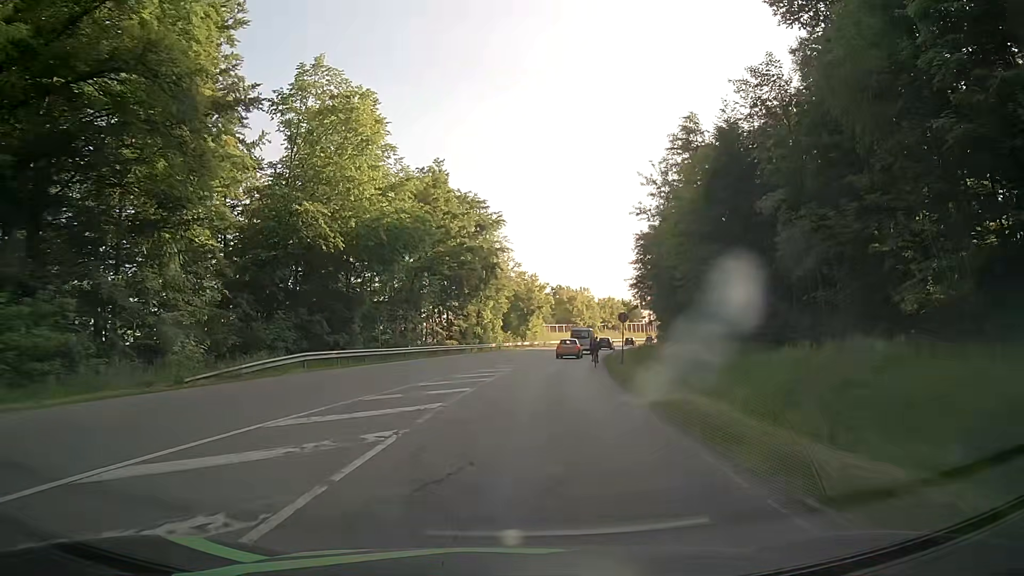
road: secondary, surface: asphalt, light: Day
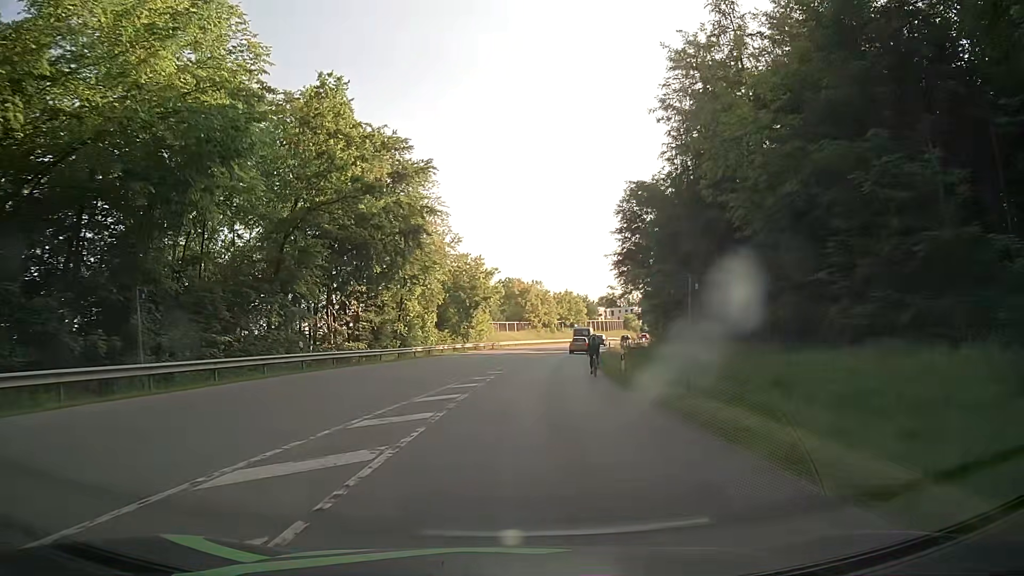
(+1.1, +22.5) m; +5°
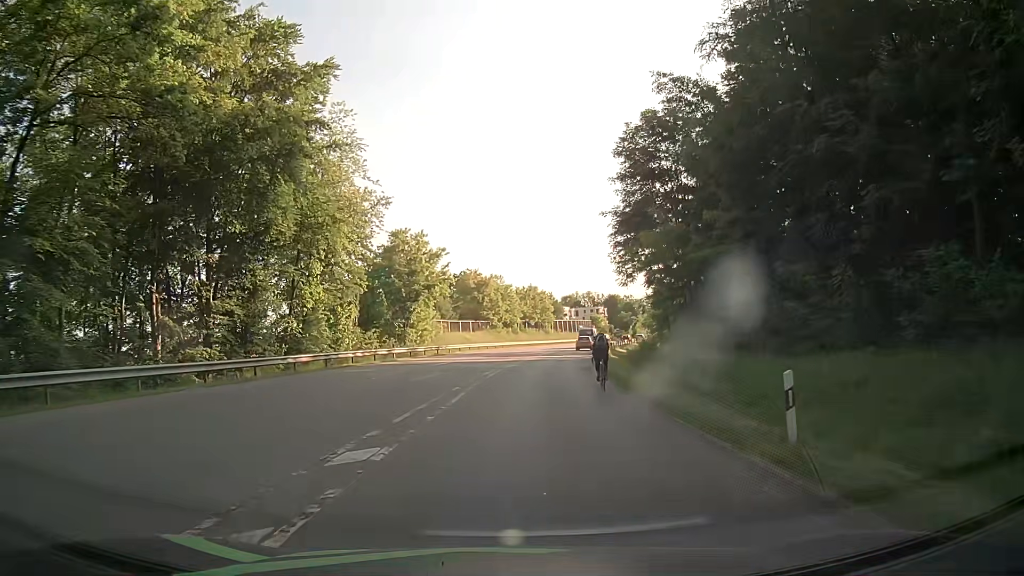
(+0.6, +19.4) m; +3°
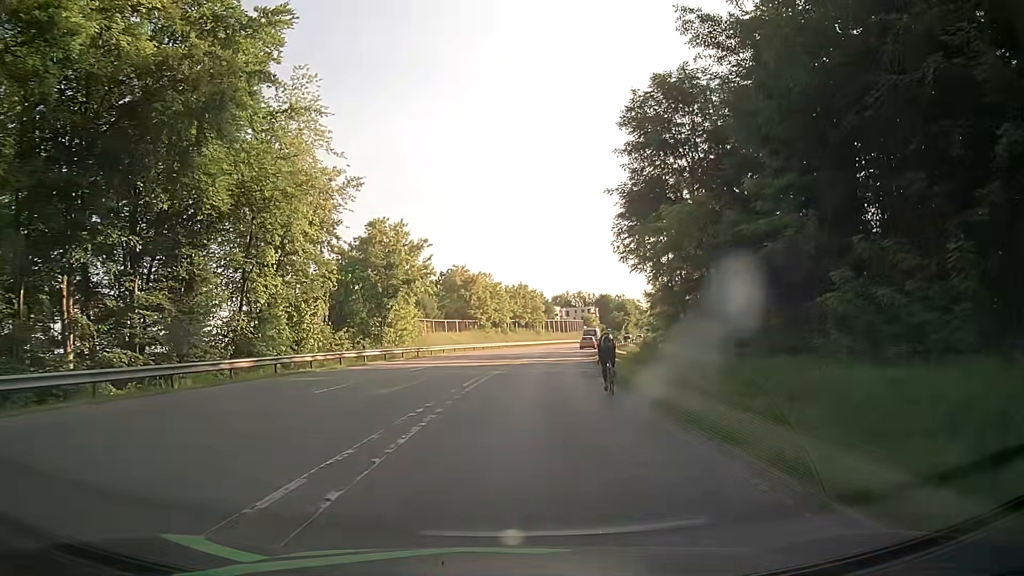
(+0.1, +5.8) m; +1°
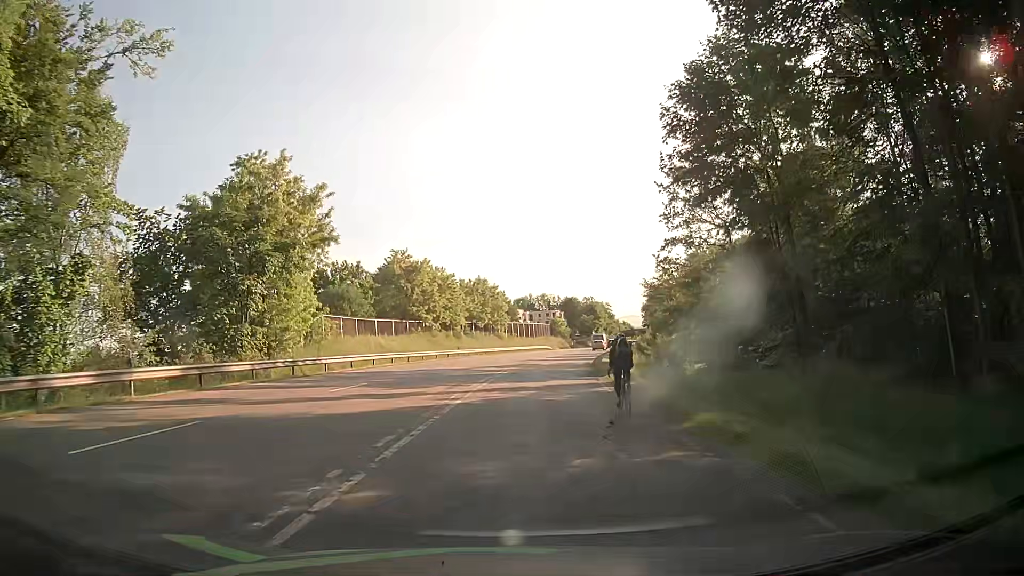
(+0.6, +21.7) m; +4°
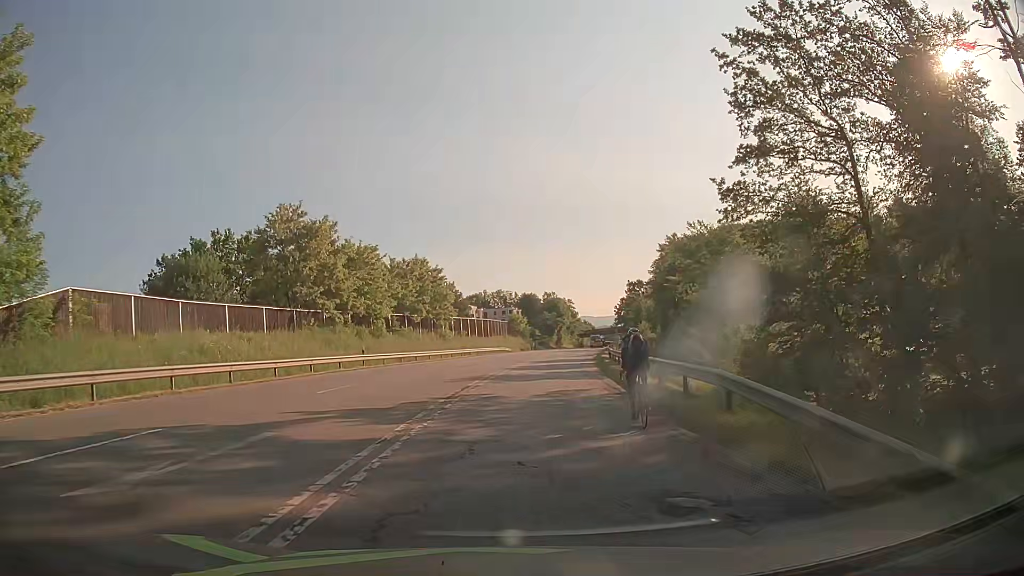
(+0.7, +25.0) m; +3°
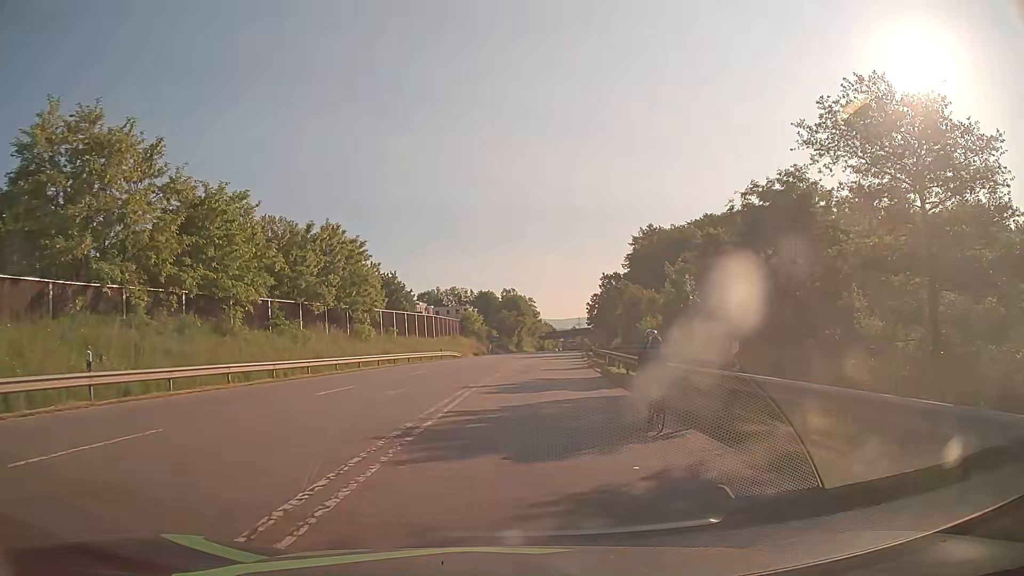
(+0.8, +23.6) m; +4°
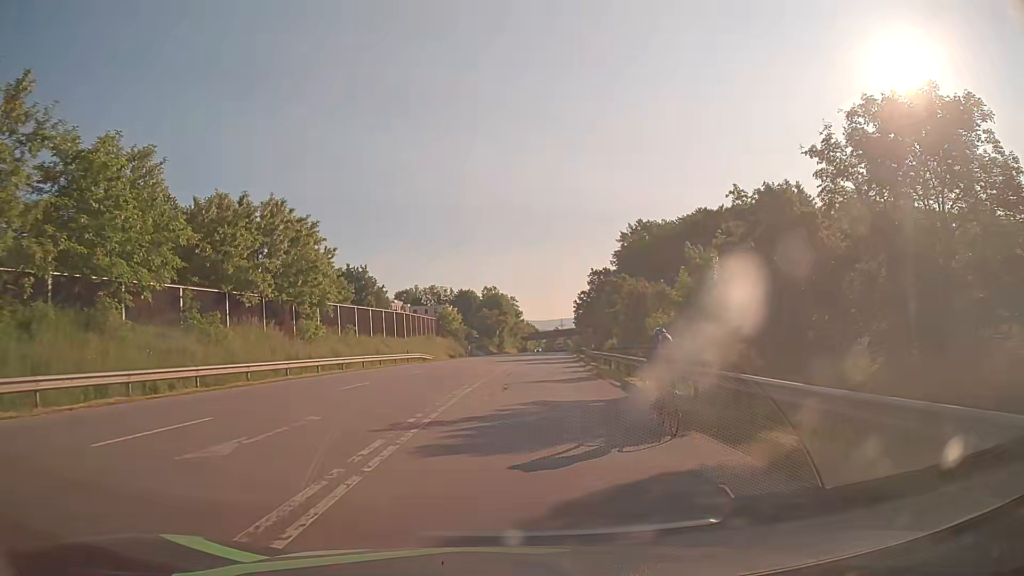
(+0.1, +9.9) m; +2°
(0, +10) (0, +20) (+1, +30) (+1, +40) (+2, +50) (+2, +60) (+3, +70) (+4, +80) (+5, +90) (+6, +100) m
